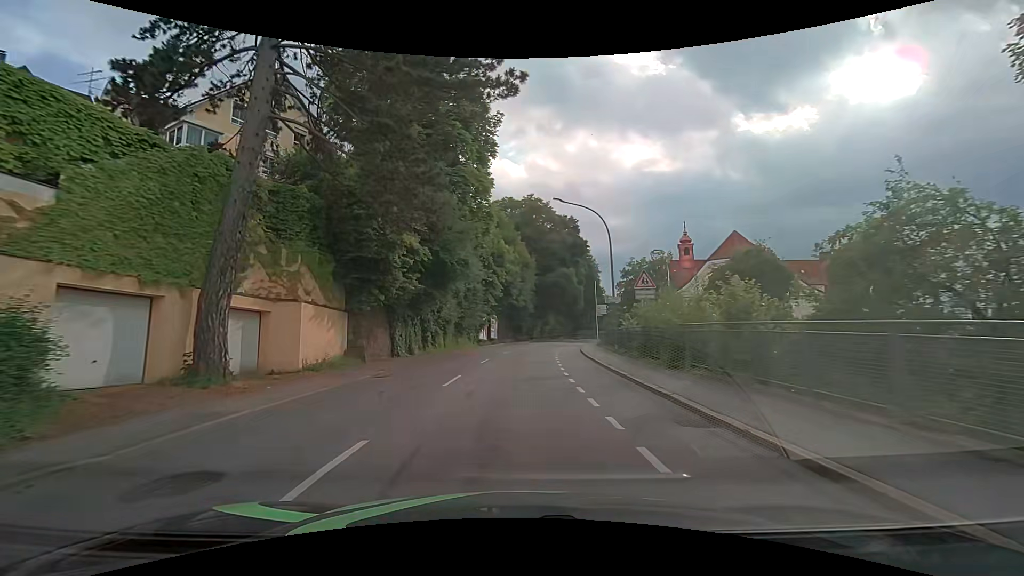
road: tertiary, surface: asphalt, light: Day
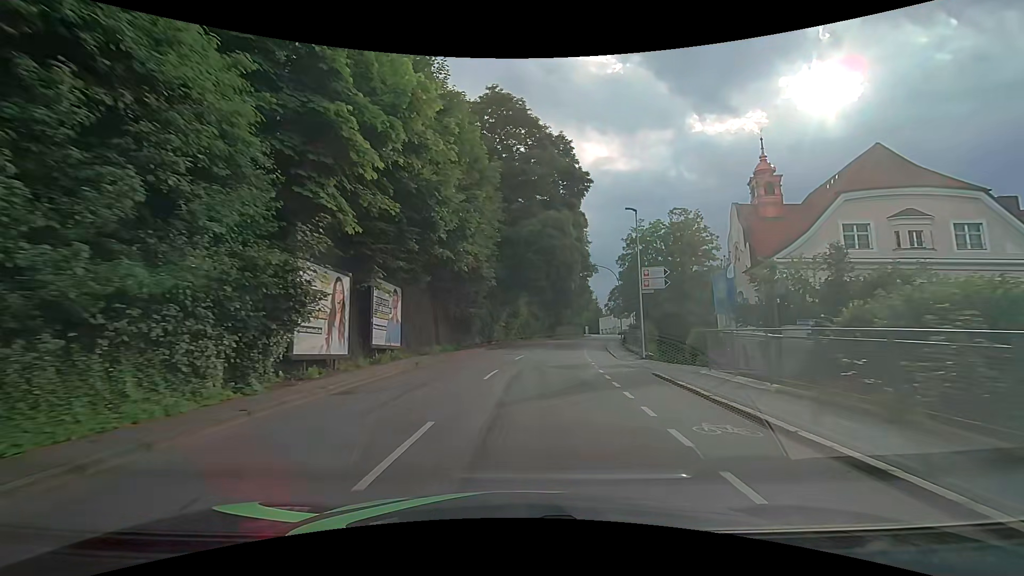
(+0.9, +35.1) m; +5°
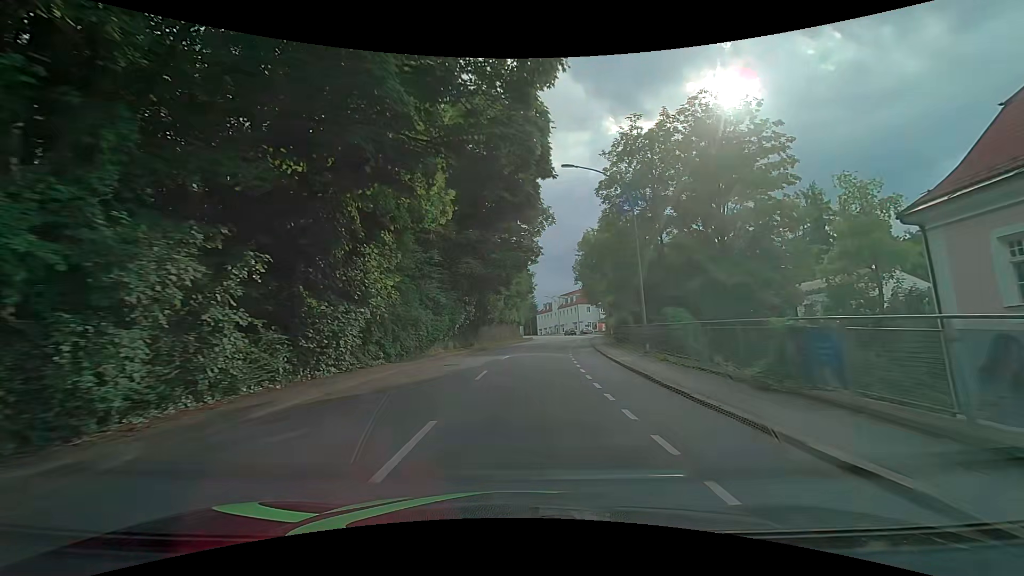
(+2.9, +35.5) m; +8°
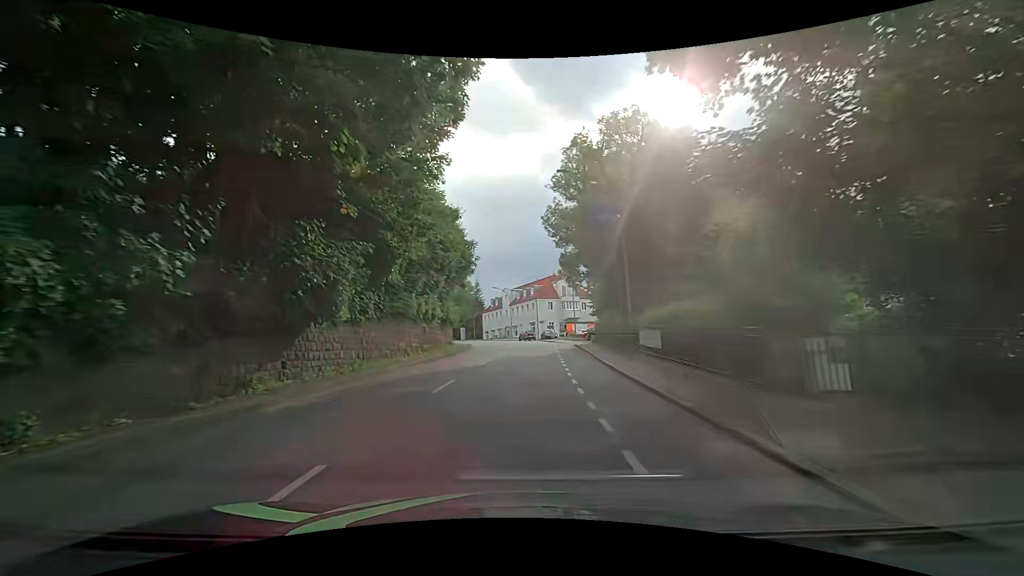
(+1.8, +29.0) m; +6°
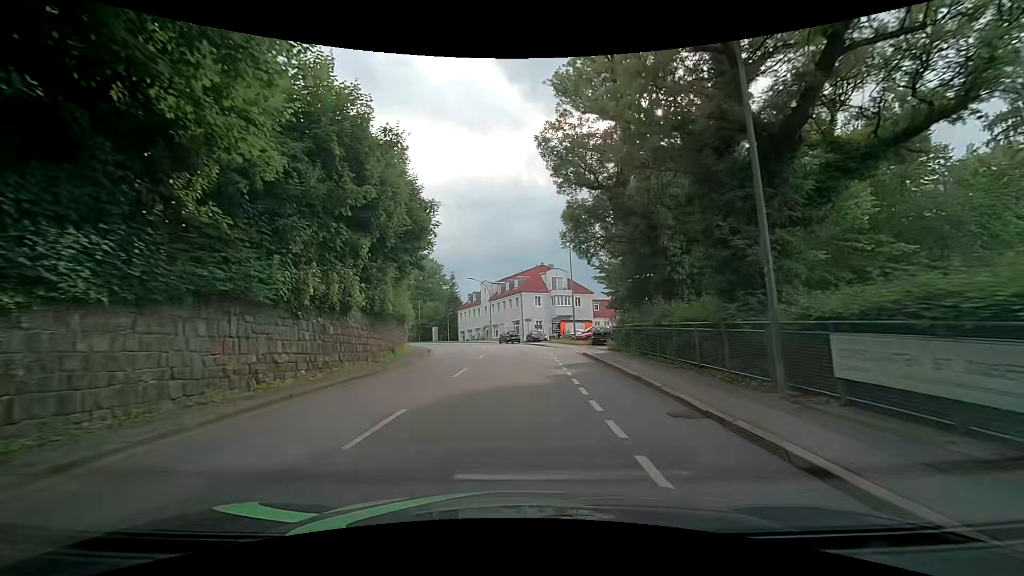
(+0.2, +14.4) m; +2°
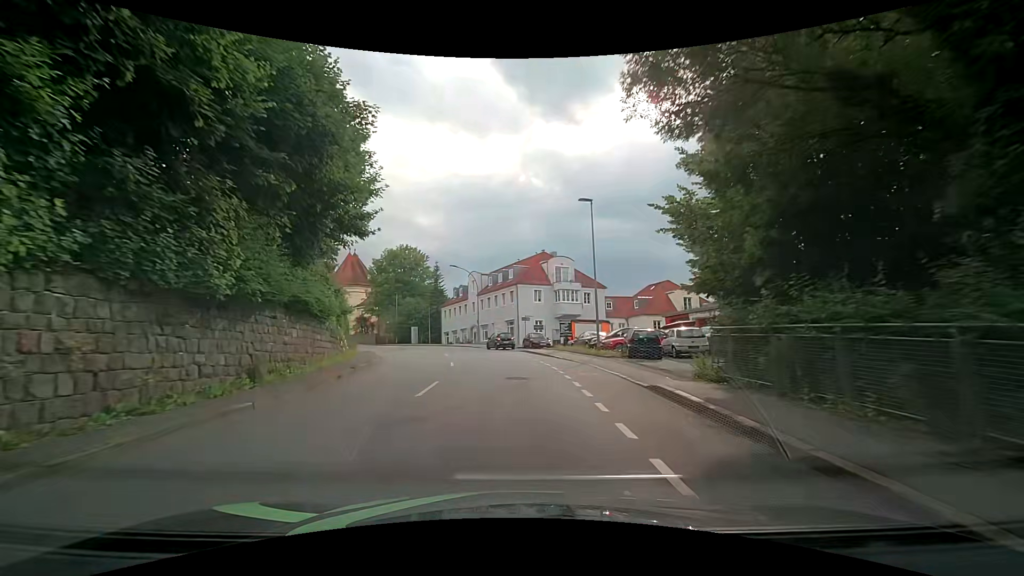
(+0.1, +14.1) m; 0°
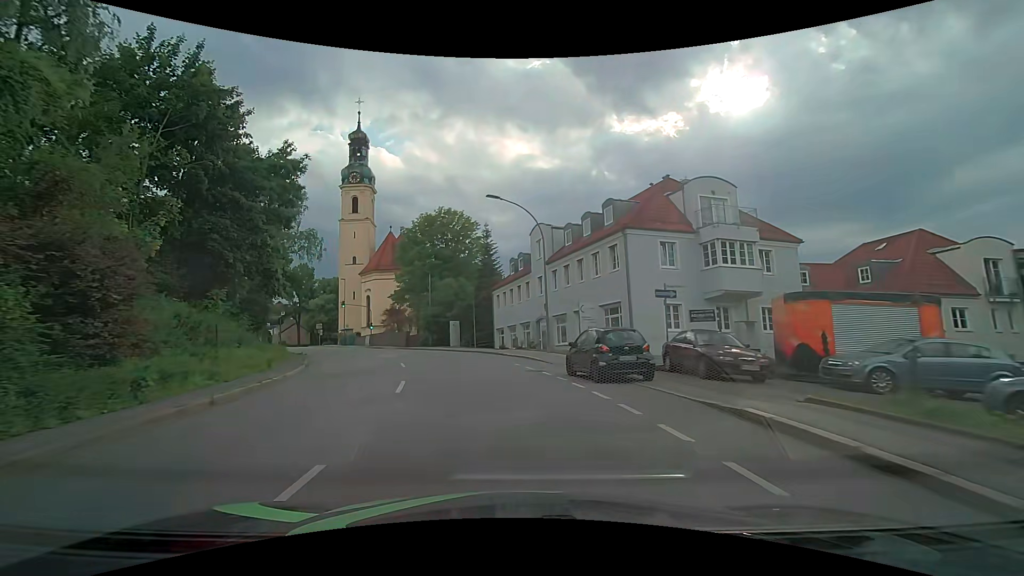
(-1.5, +27.7) m; -9°
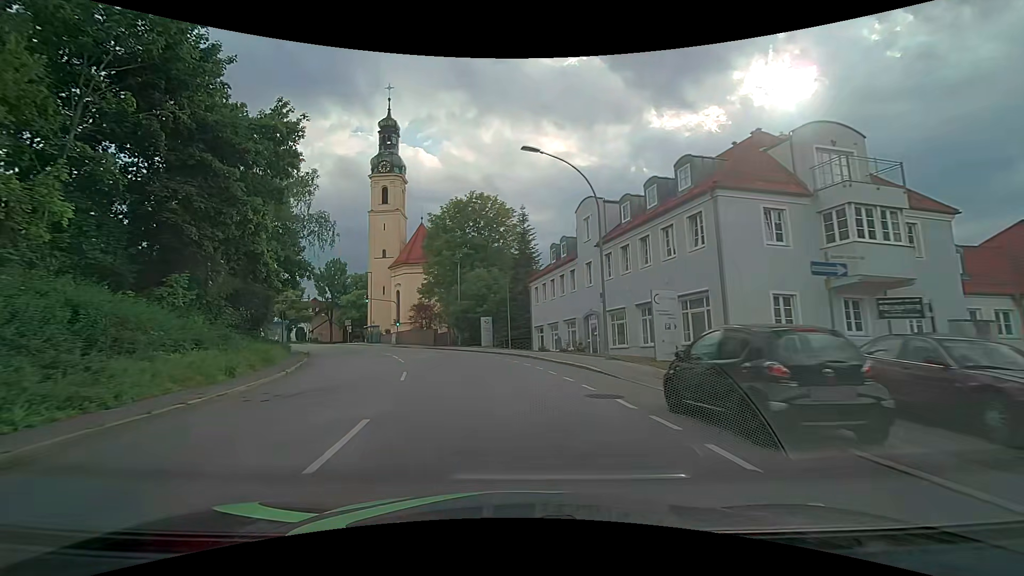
(-0.2, +7.0) m; -4°
(-1, +10) (-2, +20) (-5, +30) (-8, +39) (-12, +48) (-17, +56) (-23, +65) (-29, +73) (-35, +81) (-41, +89) m
